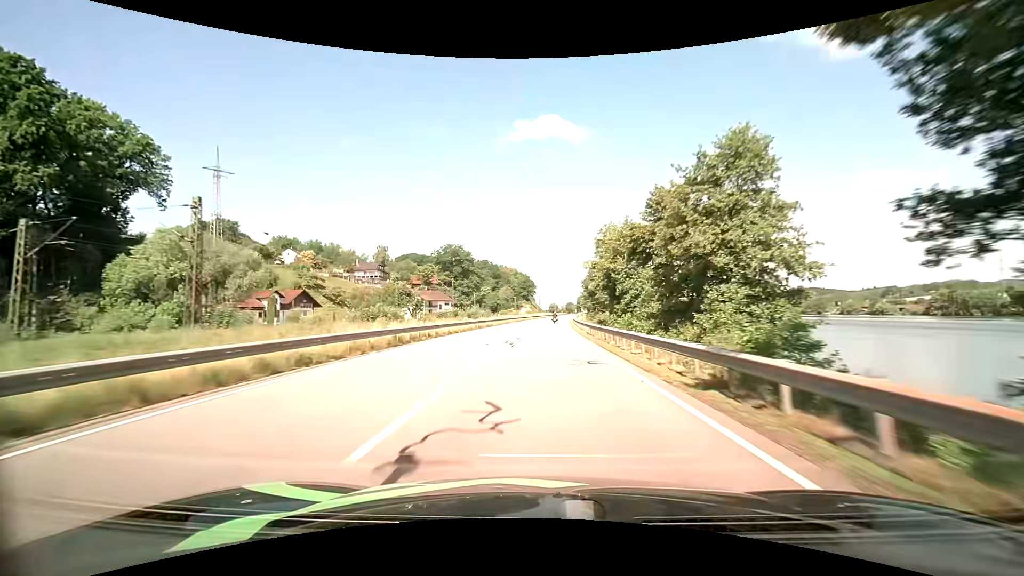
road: primary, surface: asphalt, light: Day
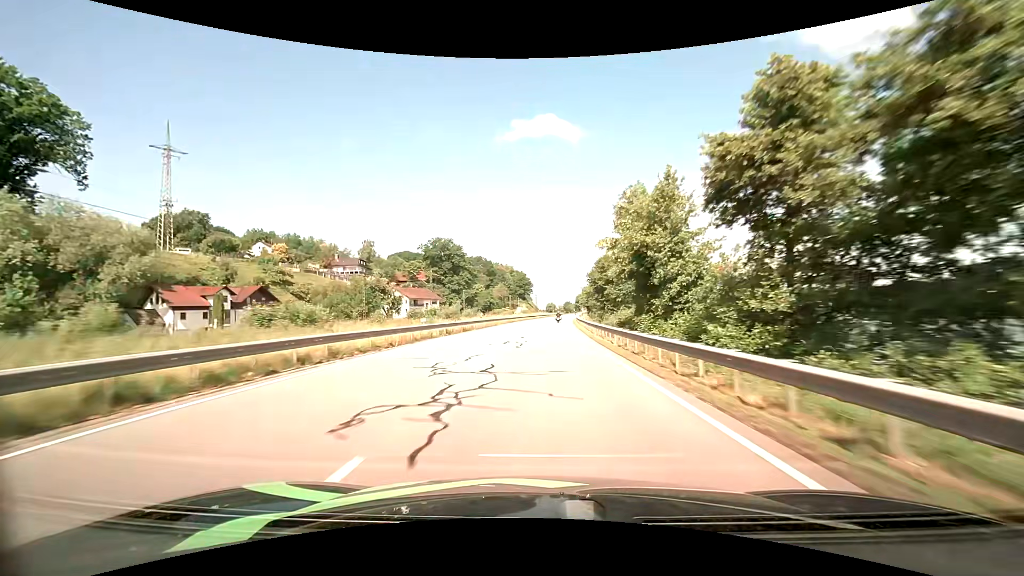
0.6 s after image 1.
(+0.1, +16.0) m; +1°
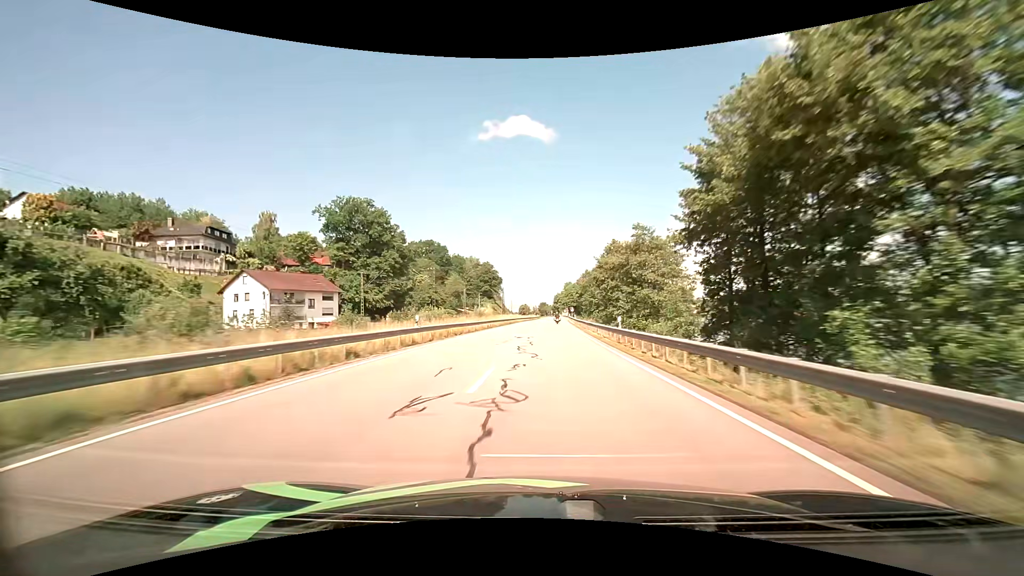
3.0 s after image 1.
(+1.4, +63.5) m; +3°
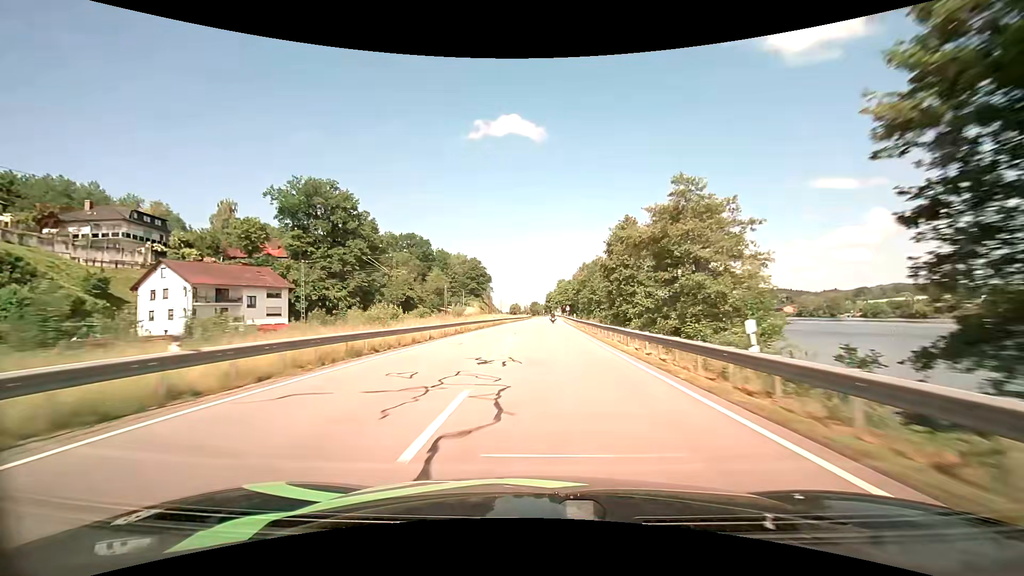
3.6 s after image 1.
(+0.1, +15.7) m; +1°
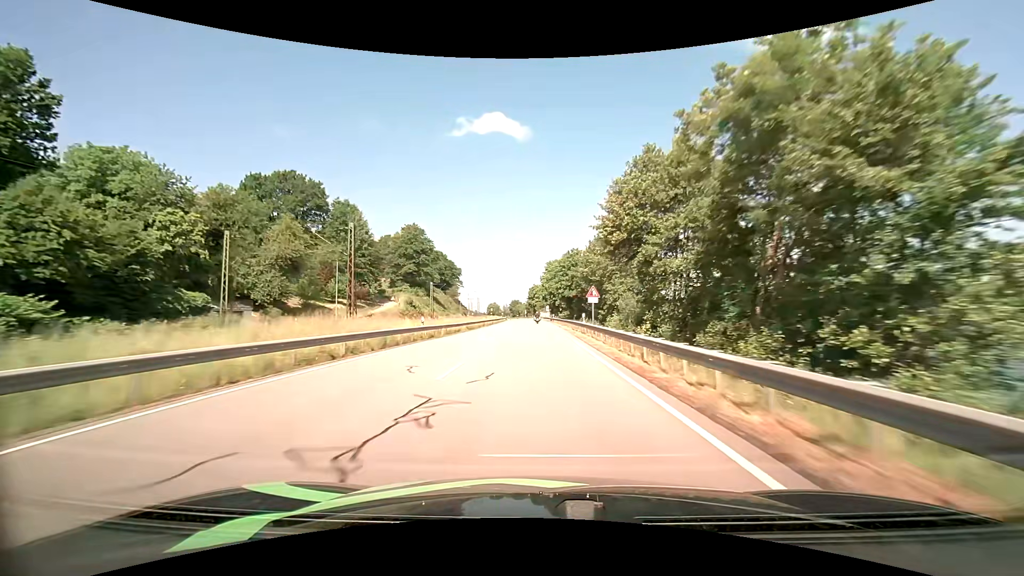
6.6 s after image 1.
(+2.0, +77.6) m; +2°
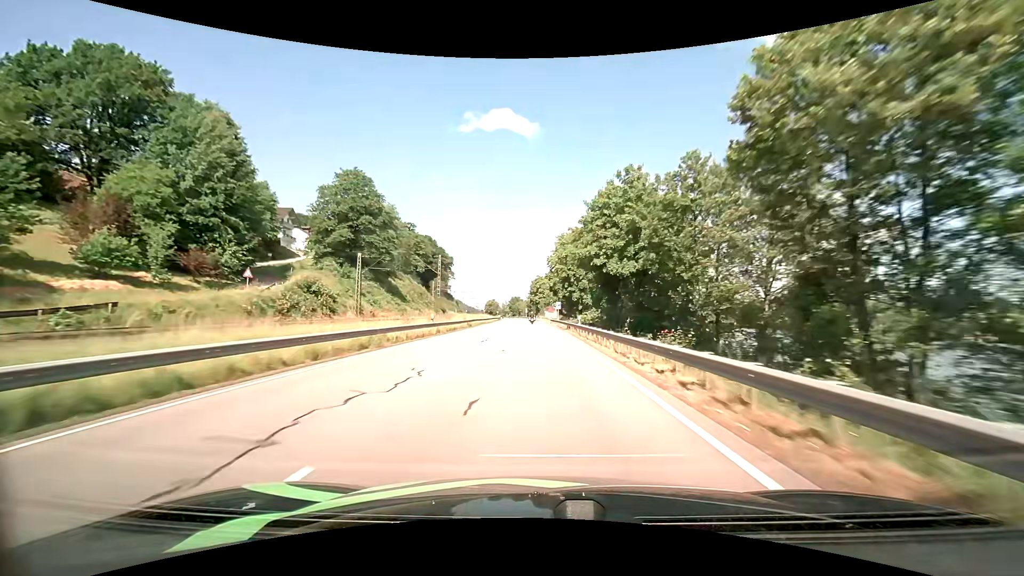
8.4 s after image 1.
(-0.1, +45.7) m; 0°
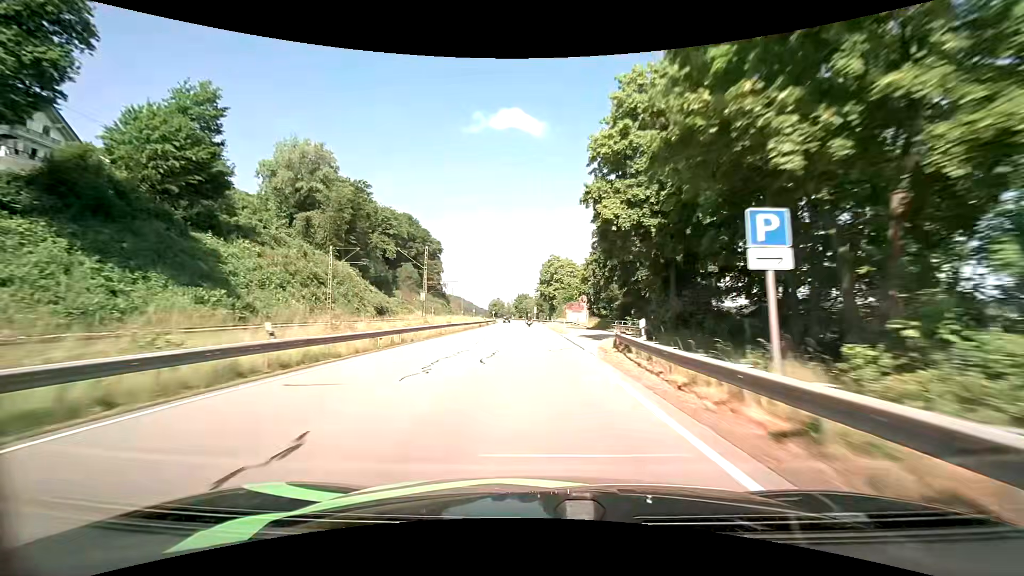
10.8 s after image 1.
(-0.5, +60.0) m; -1°
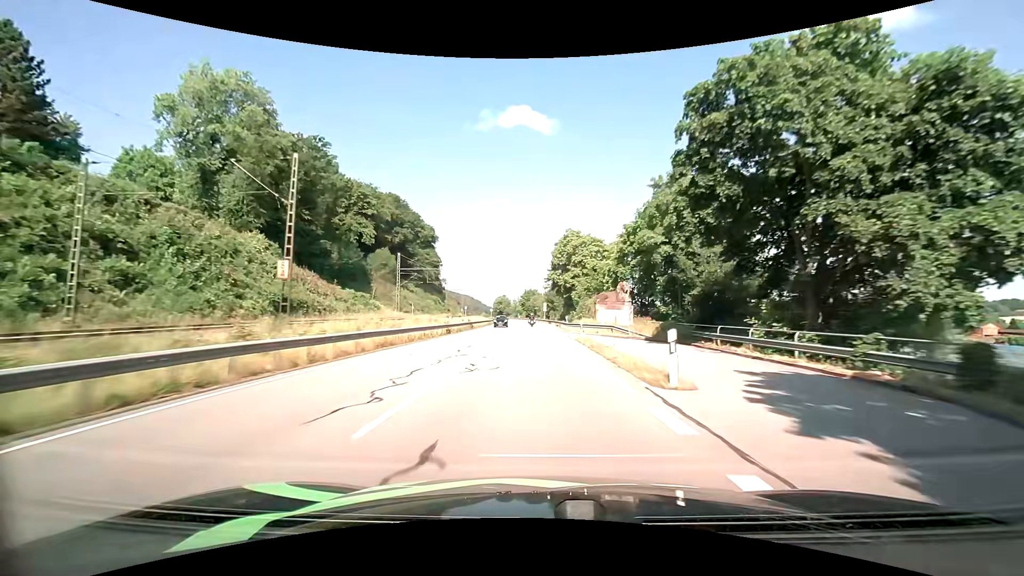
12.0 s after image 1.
(-0.3, +30.0) m; -1°
(0, +10) (0, +20) (0, +30) (0, +40) (0, +50) (-1, +60) (-1, +70) (-1, +80) (-1, +90) (-2, +100) m
